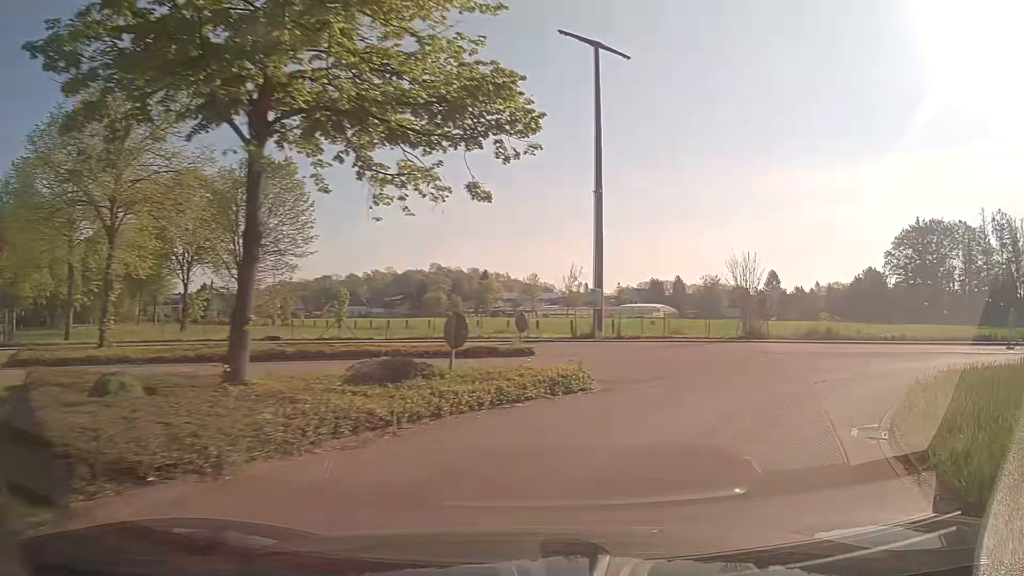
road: unclassified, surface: asphalt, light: Day
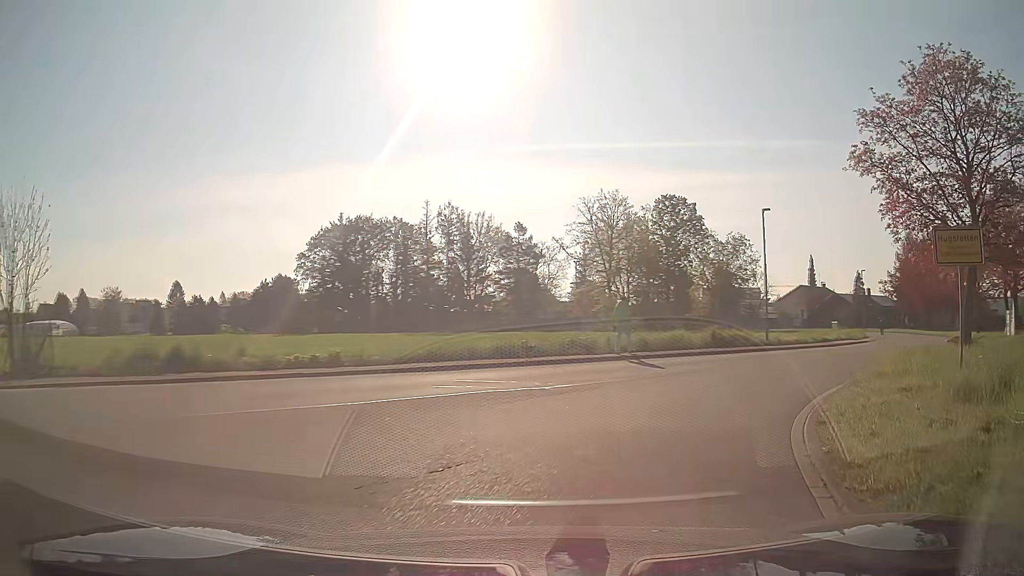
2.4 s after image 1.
(+7.3, +15.2) m; +51°
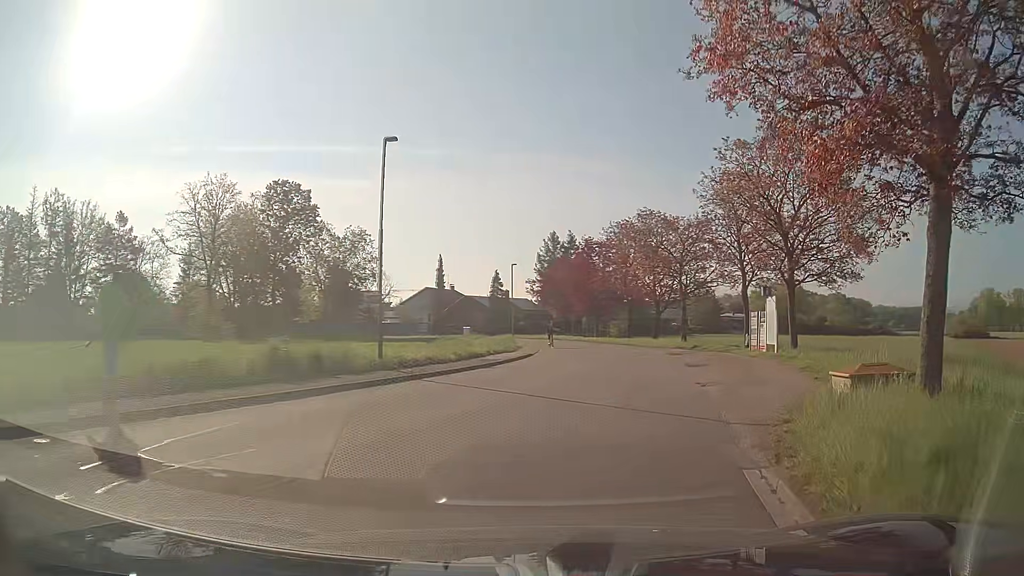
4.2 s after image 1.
(+3.9, +13.1) m; +32°
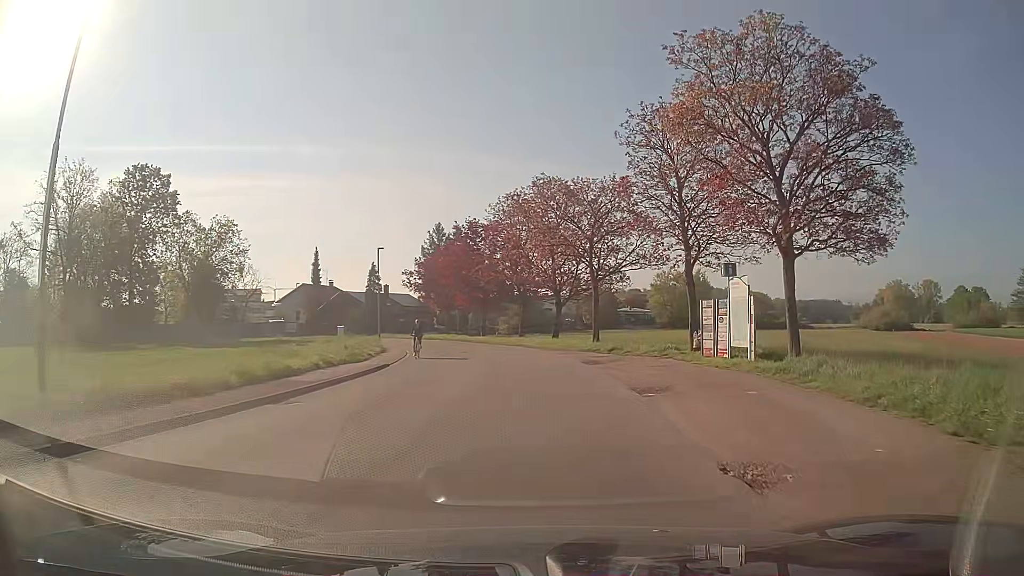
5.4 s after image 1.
(+1.0, +10.2) m; +10°
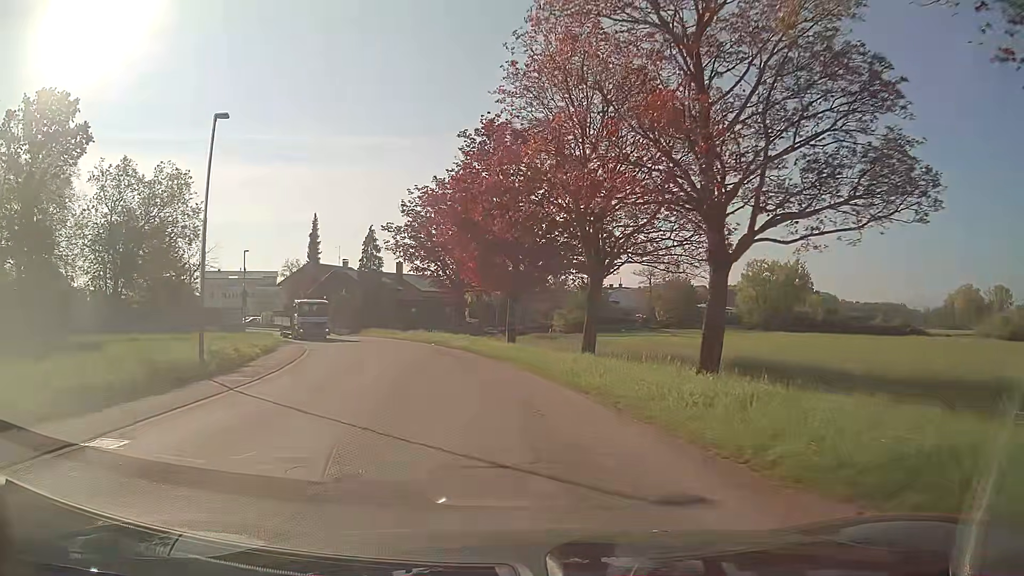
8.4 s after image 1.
(-0.6, +28.6) m; -5°
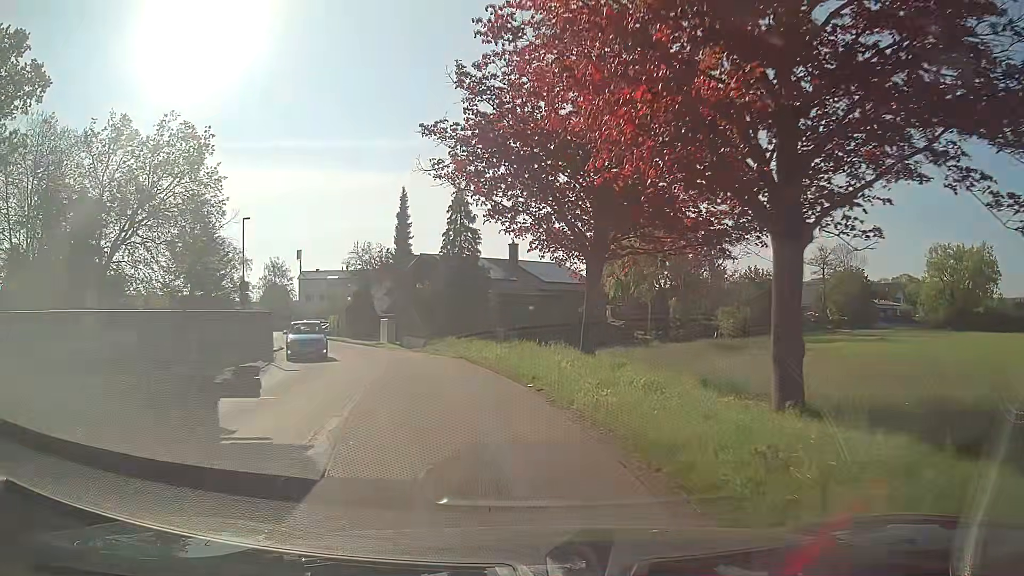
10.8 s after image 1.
(-1.9, +21.6) m; -11°
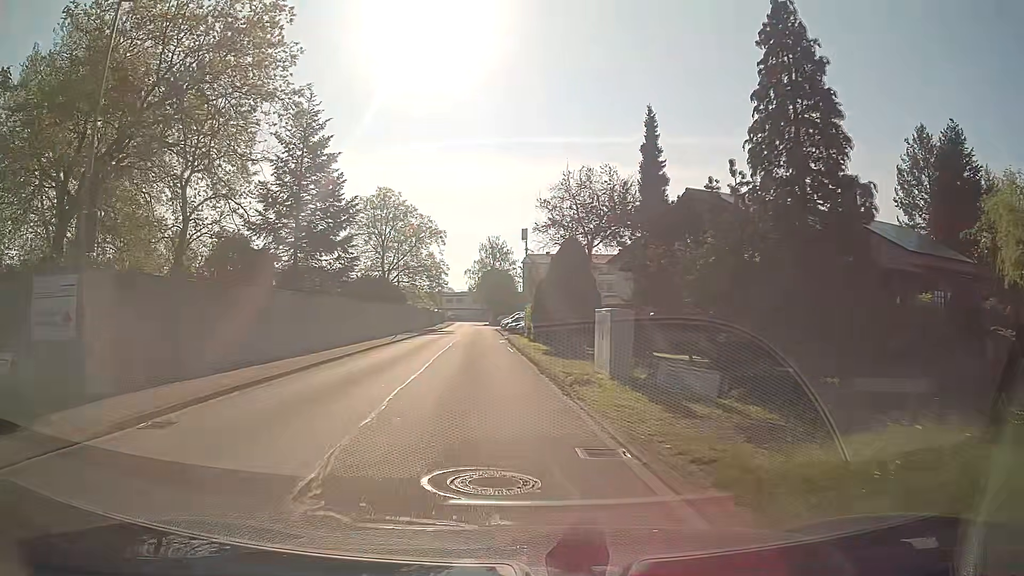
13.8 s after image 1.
(-4.6, +25.9) m; -22°
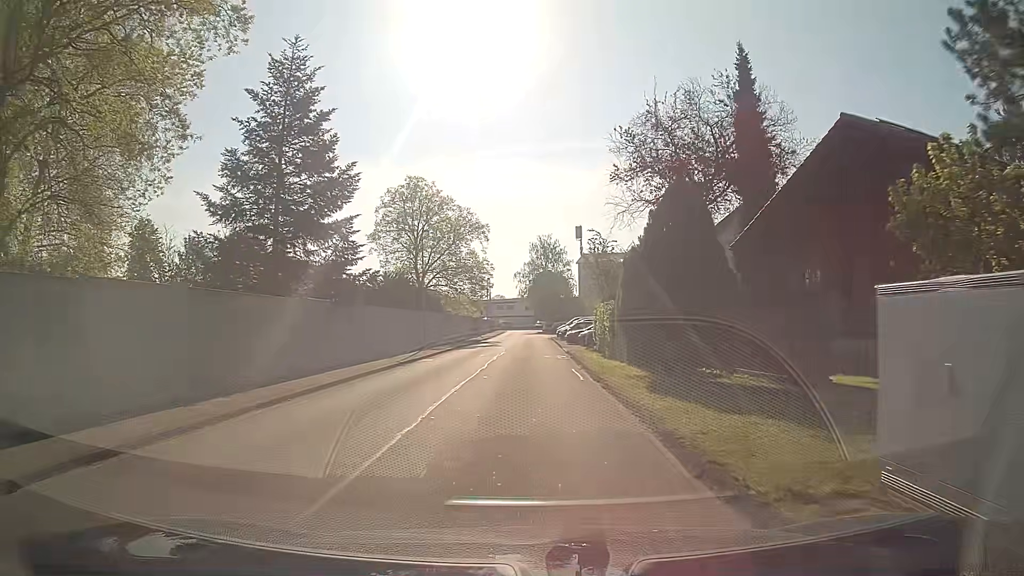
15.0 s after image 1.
(-0.5, +11.1) m; -4°
